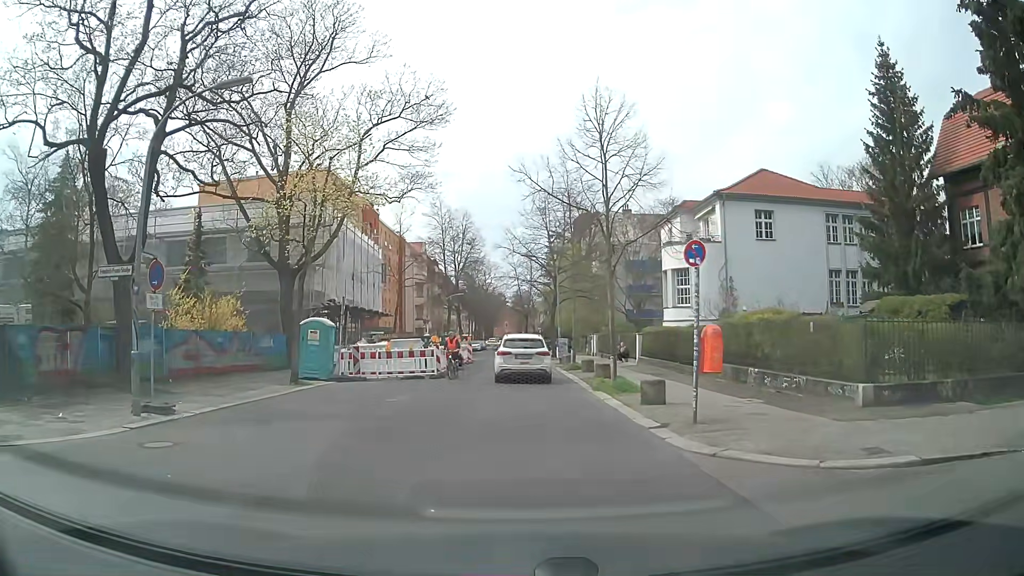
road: residential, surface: asphalt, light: Day
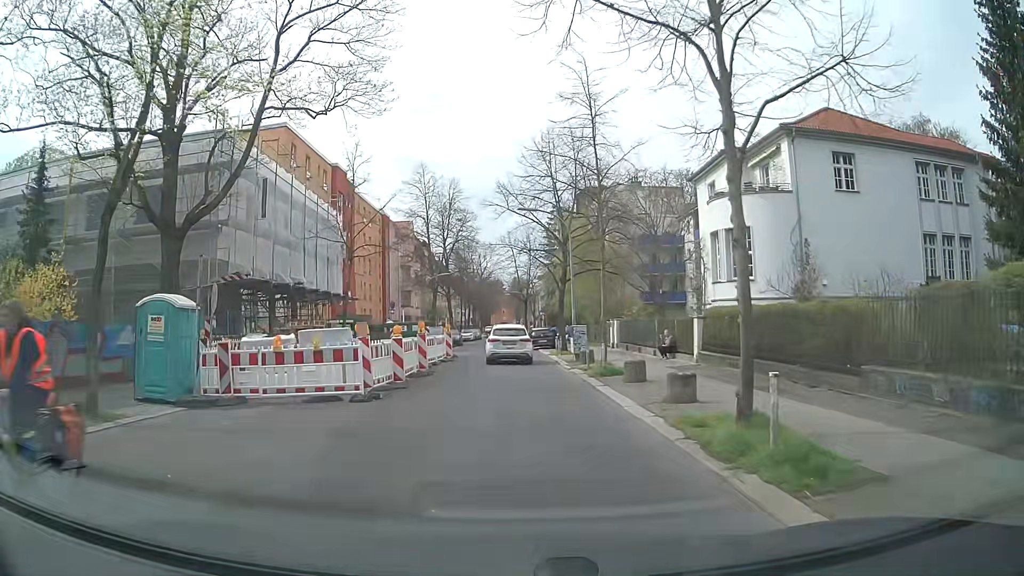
(+0.2, +11.6) m; +1°
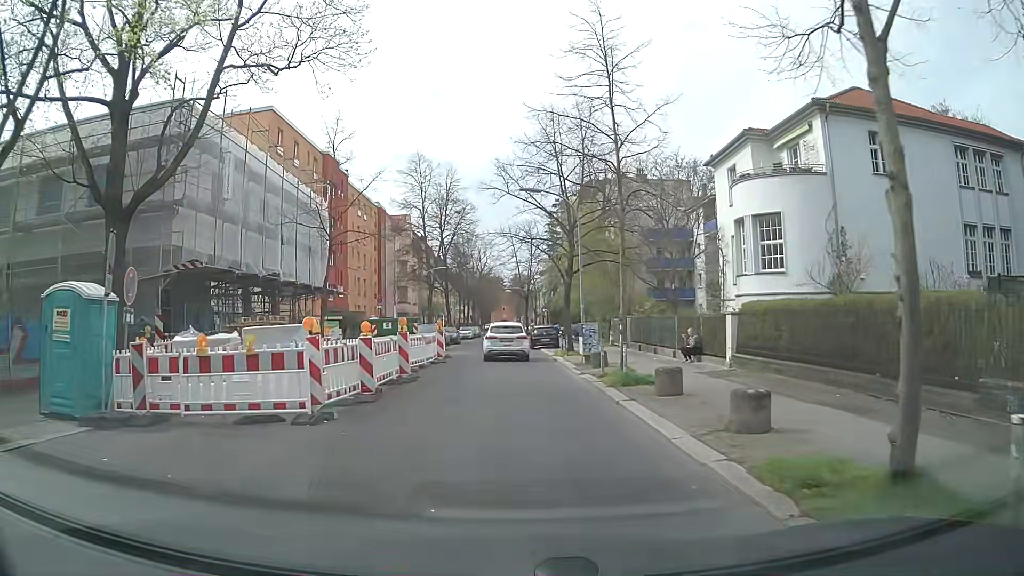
(0.0, +3.5) m; 0°
(0, +10) (0, +20) (-1, +30) (-1, +40) (-2, +50) (-1, +60) (-1, +70) (-1, +80) (-2, +90) (-2, +100) m
